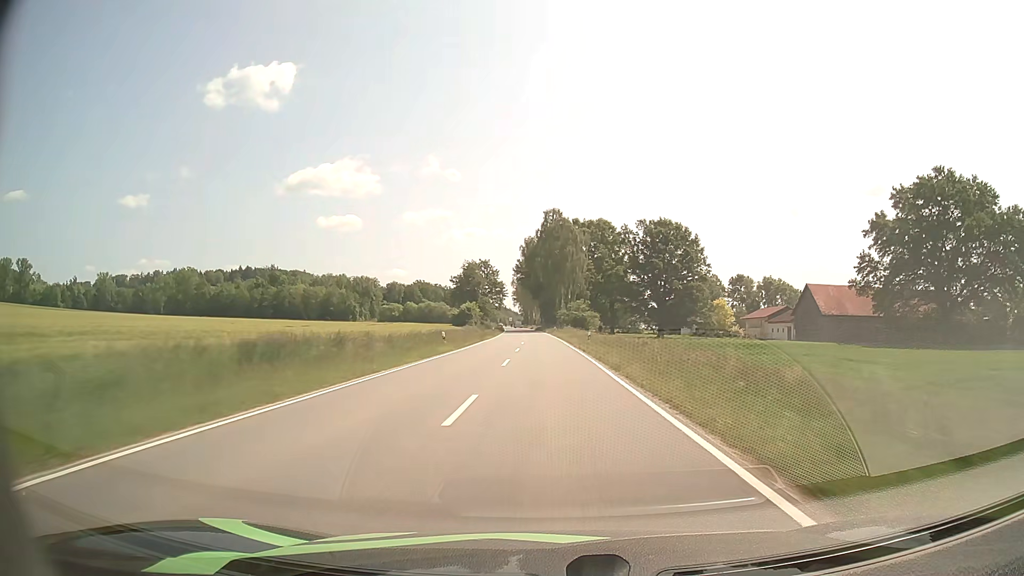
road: tertiary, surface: asphalt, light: Day
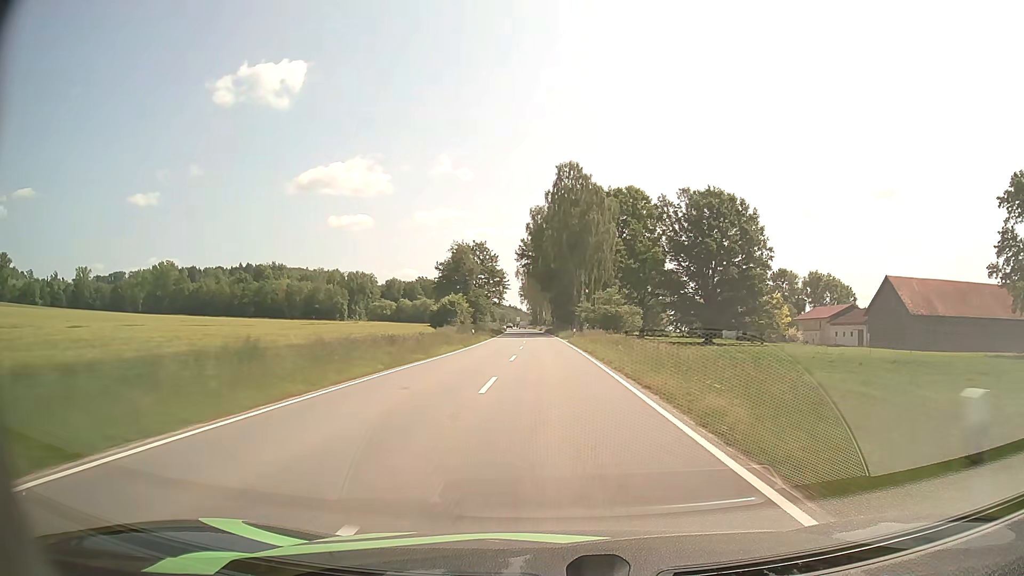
(-0.3, +33.7) m; -1°
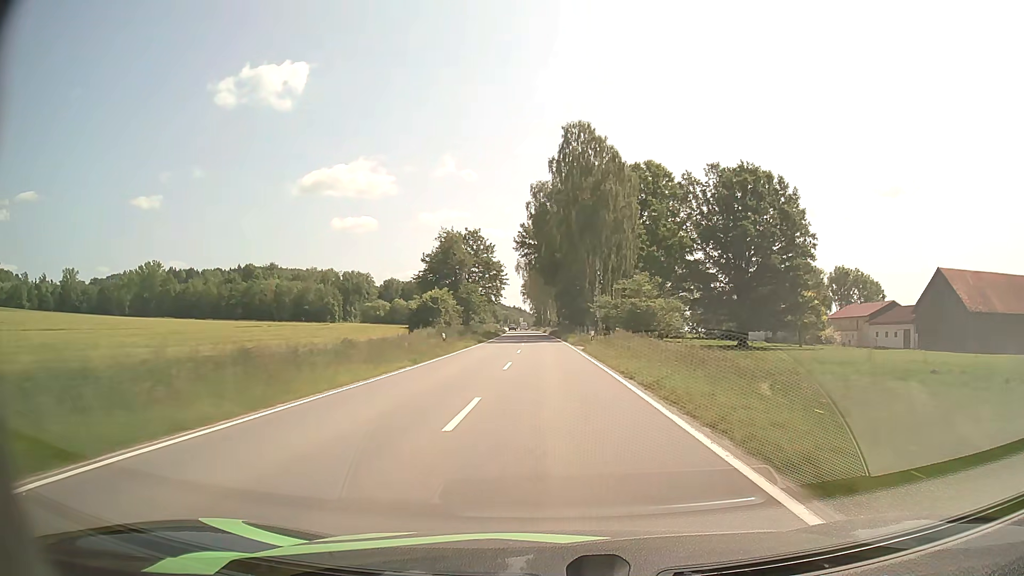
(0.0, +16.8) m; 0°
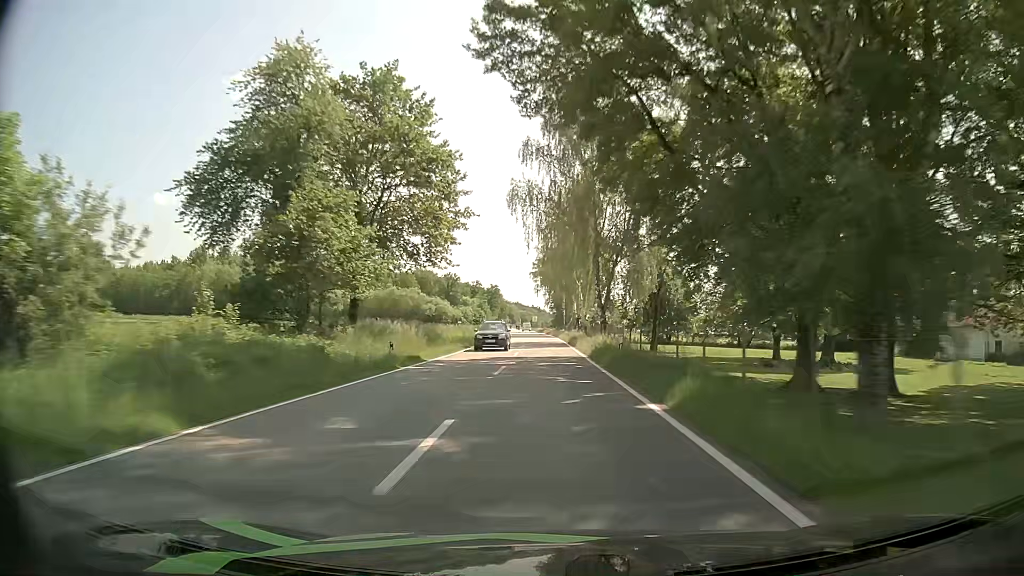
(-0.9, +65.2) m; -2°
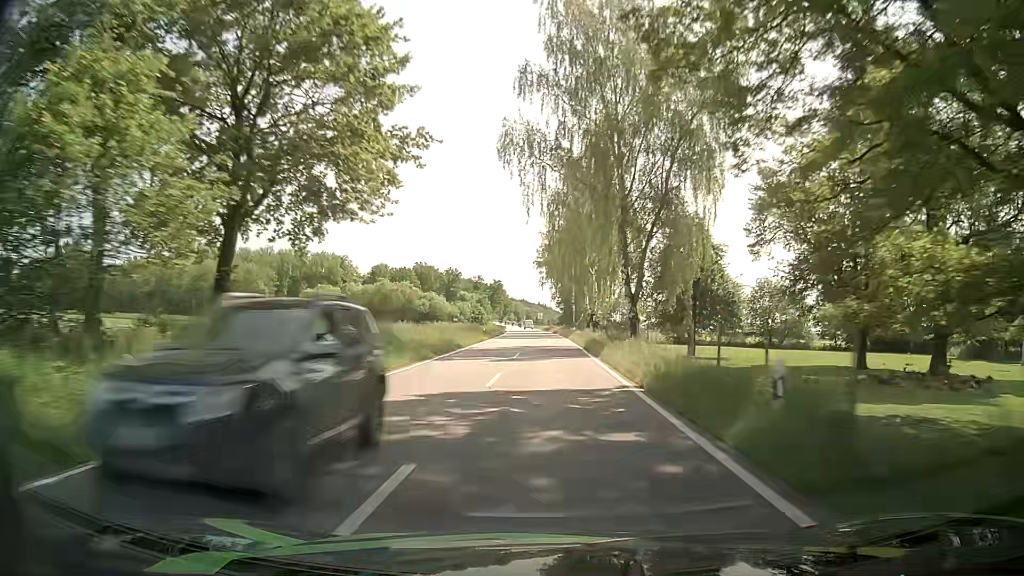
(-0.1, +15.6) m; -1°
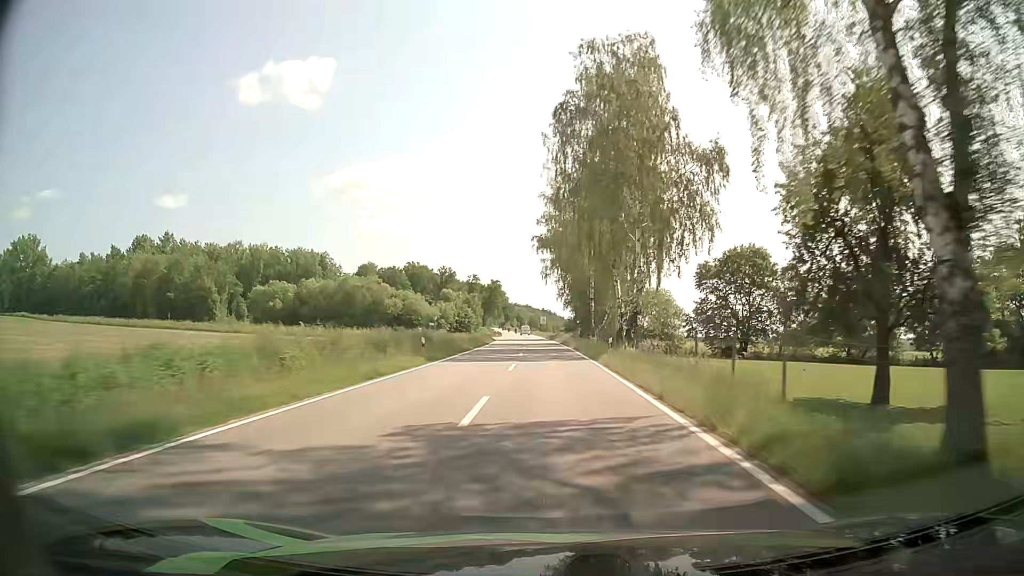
(-0.1, +30.6) m; 0°
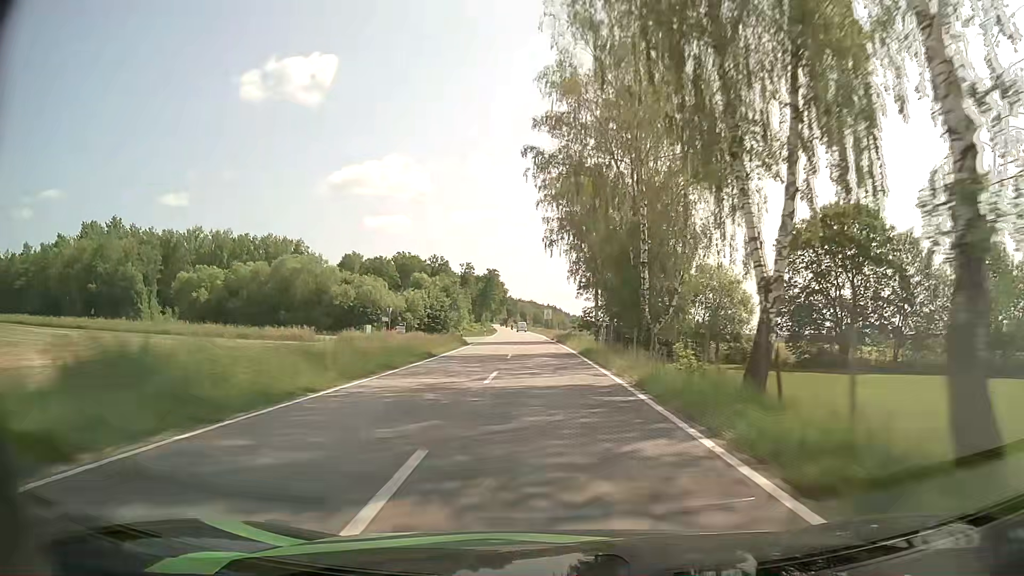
(-0.1, +30.6) m; 0°
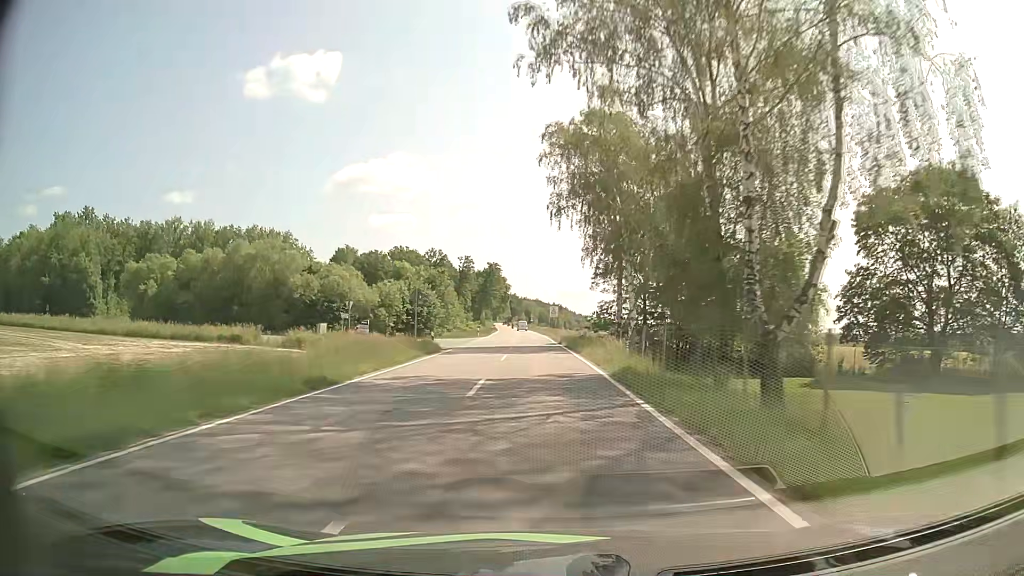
(-0.1, +15.2) m; -1°
(0, +10) (0, +20) (0, +30) (-1, +40) (-1, +50) (-1, +60) (-2, +70) (-2, +80) (-3, +90) (-3, +100) m
